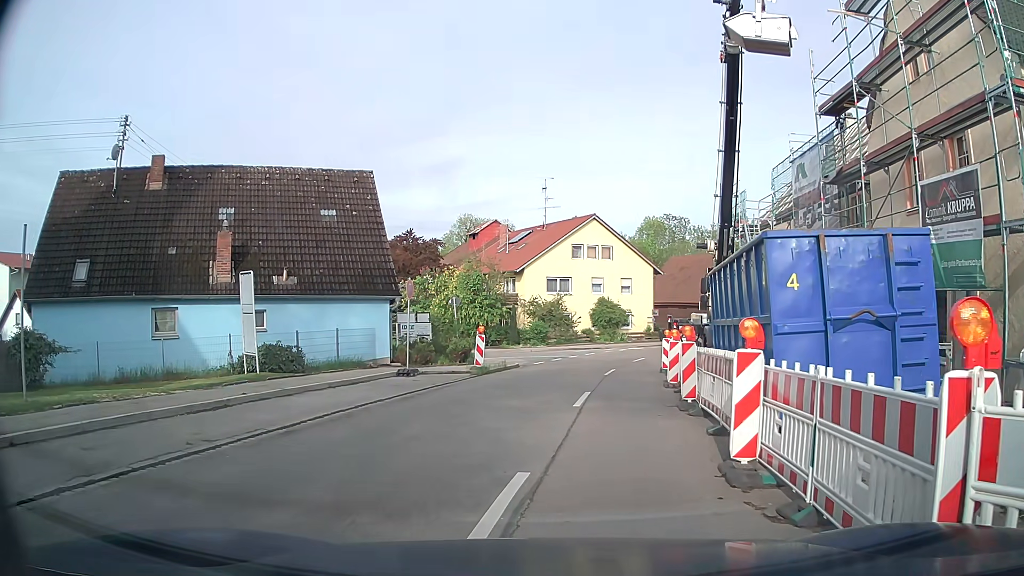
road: tertiary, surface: asphalt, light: Day
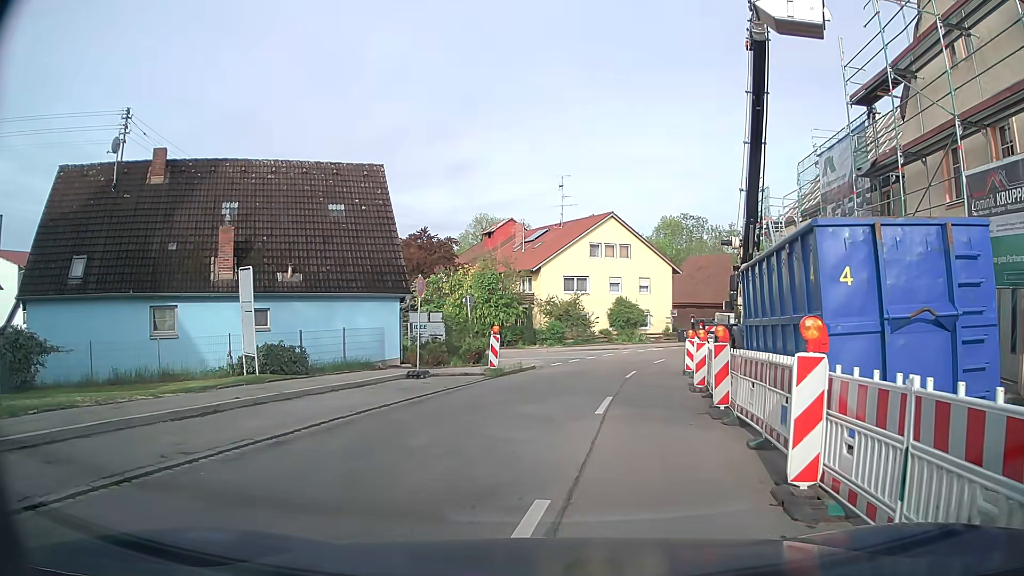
(0.0, +1.2) m; -3°
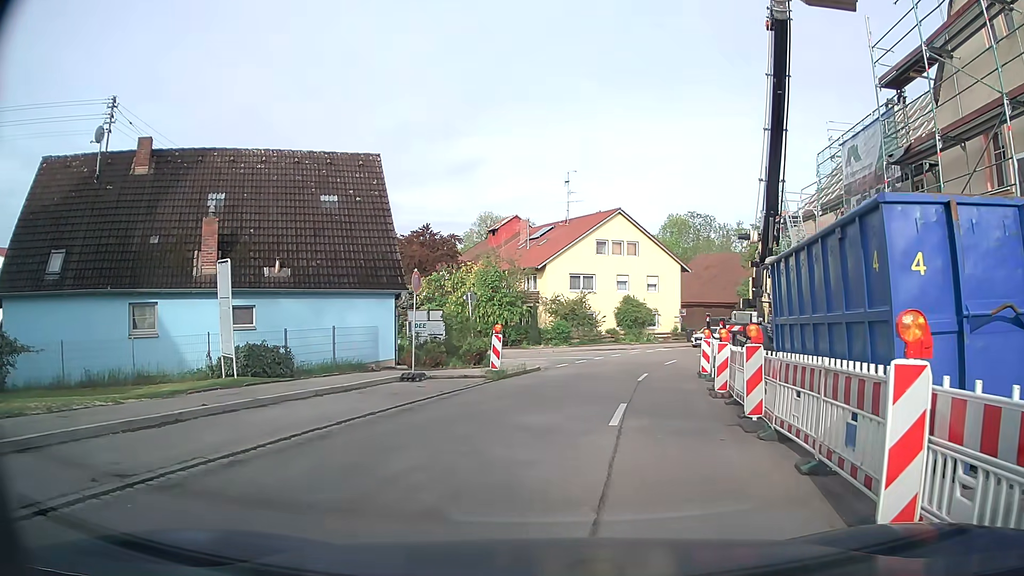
(0.0, +1.6) m; -1°
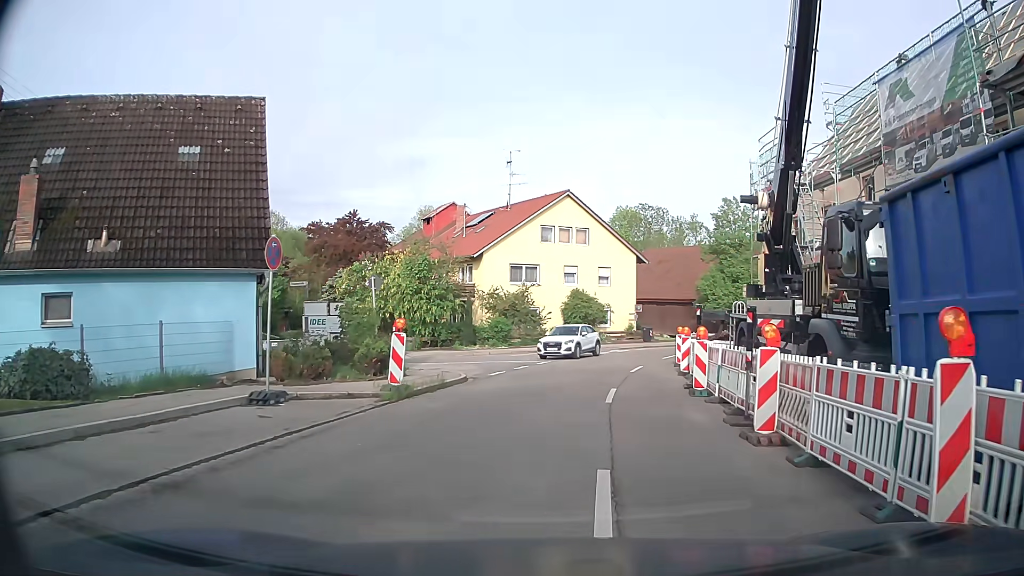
(+0.3, +6.5) m; +6°
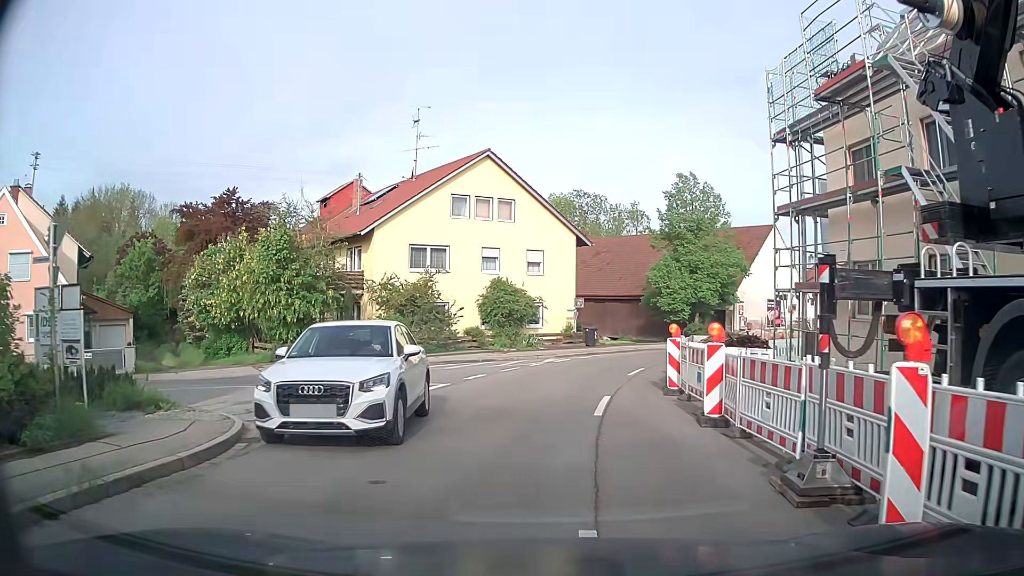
(+0.7, +11.1) m; +5°
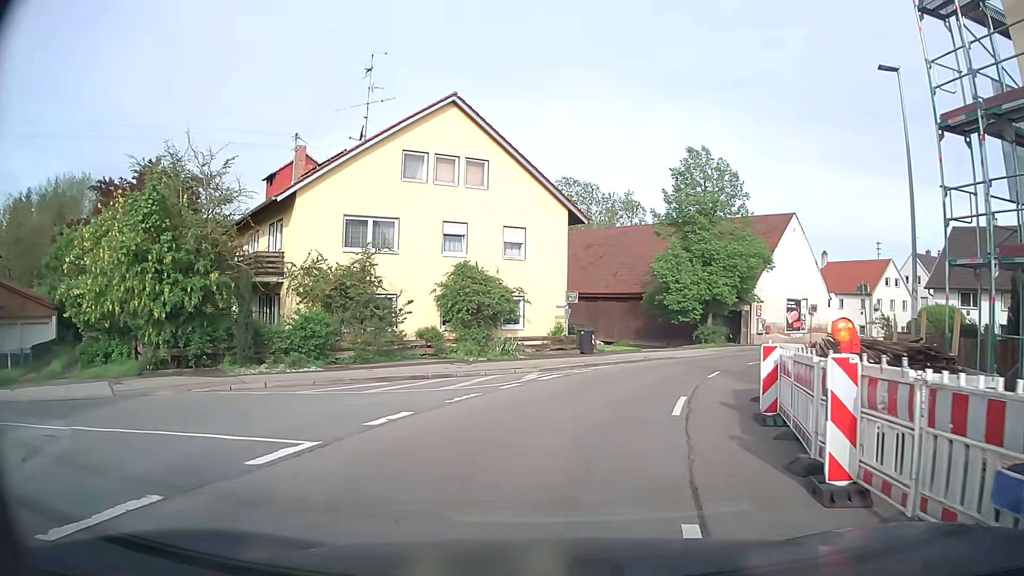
(+0.3, +9.0) m; +1°
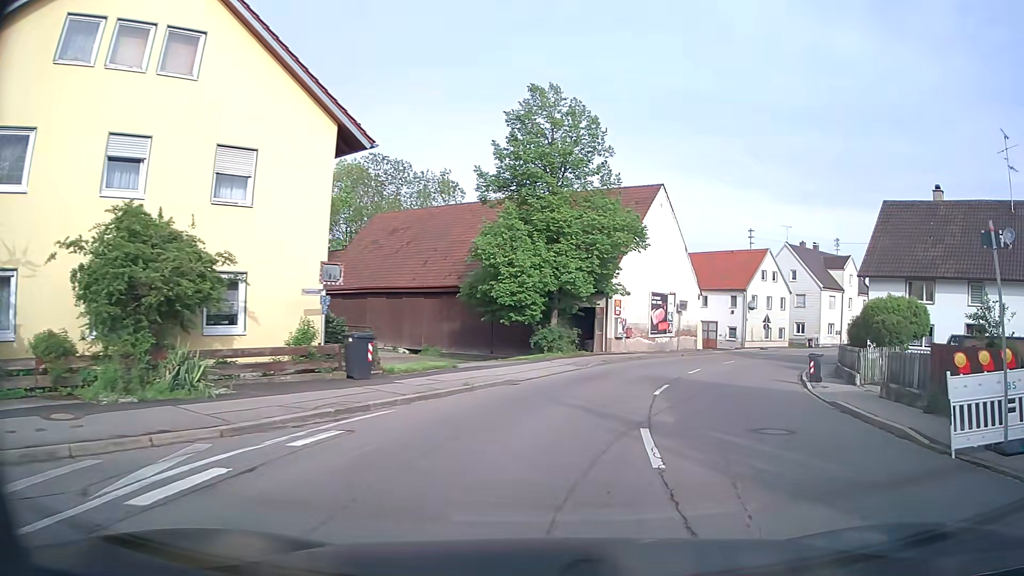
(+1.6, +13.0) m; +17°
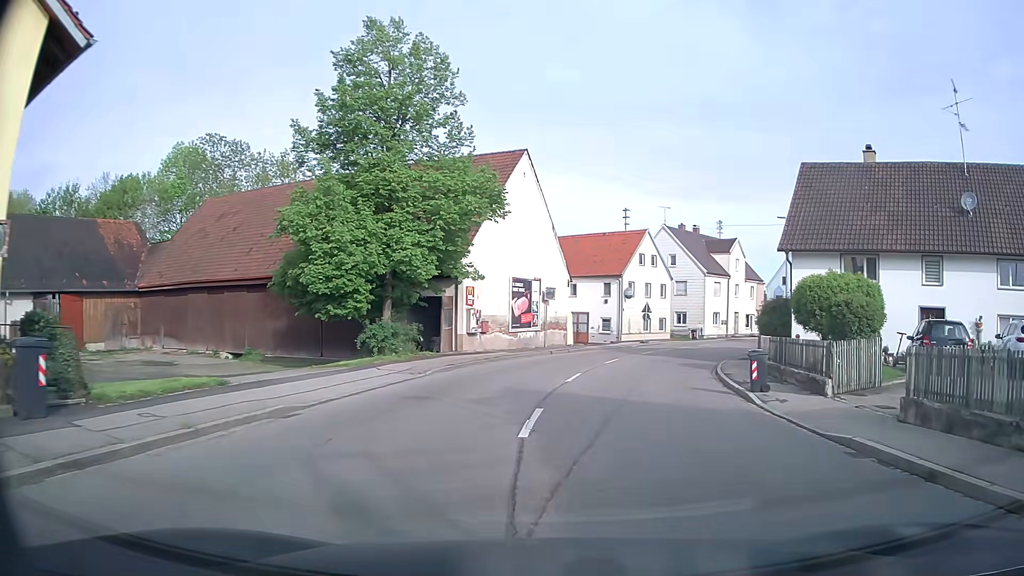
(+0.8, +7.3) m; +12°
(0, +10) (+2, +20) (+4, +30) (+8, +39) (+13, +48) (+19, +55) (+26, +63) (+33, +69) (+41, +76) (+49, +81) m
